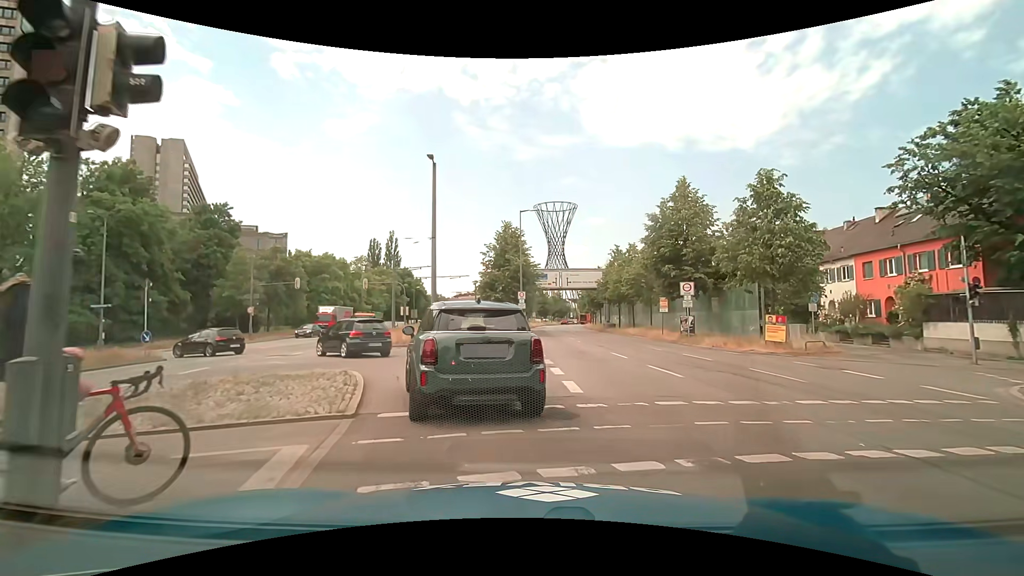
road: primary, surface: asphalt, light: Day
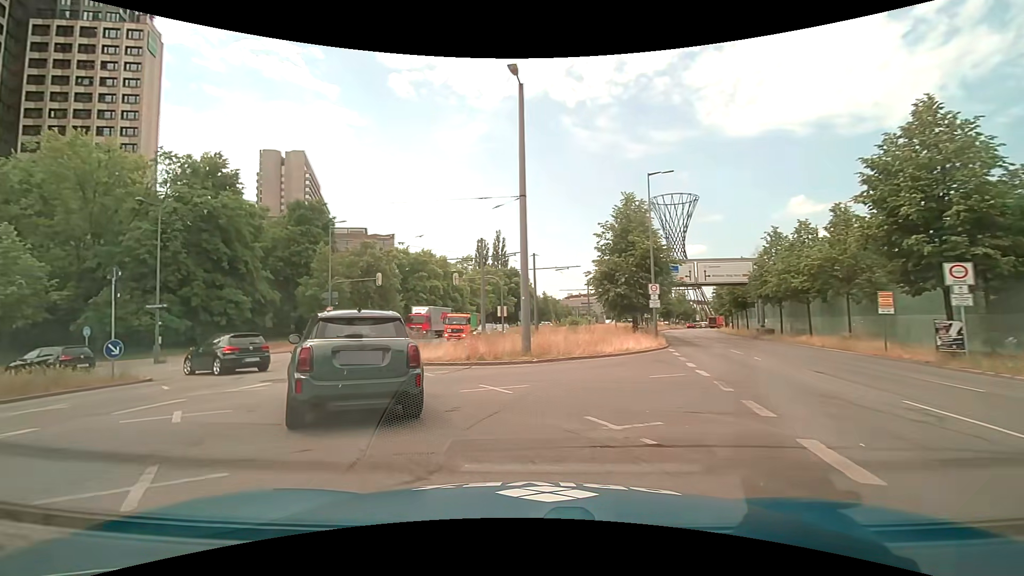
(-0.6, +10.4) m; -10°
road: secondary_link
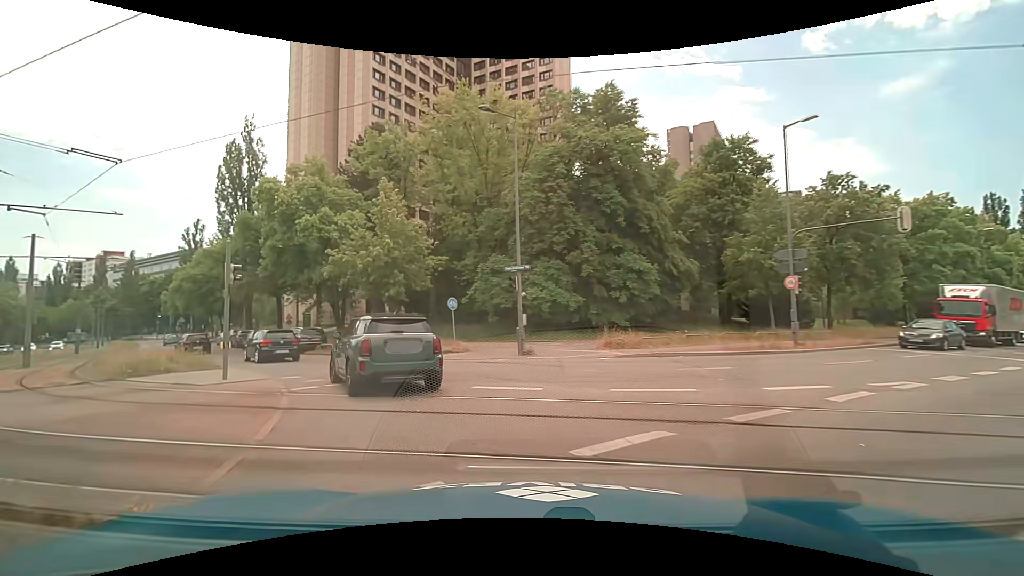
(-7.9, +17.3) m; -44°
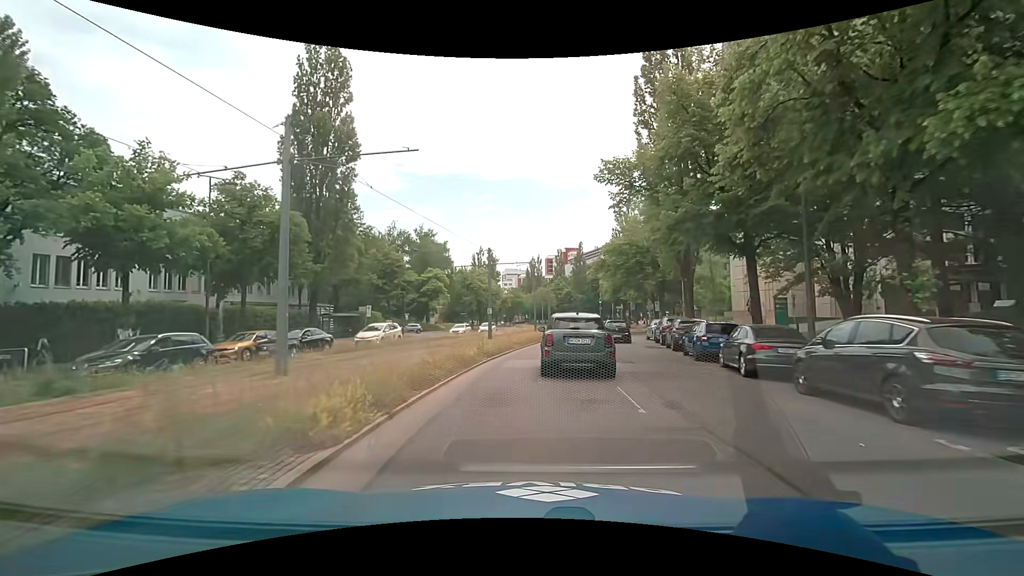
(-12.2, +22.0) m; -49°
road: secondary
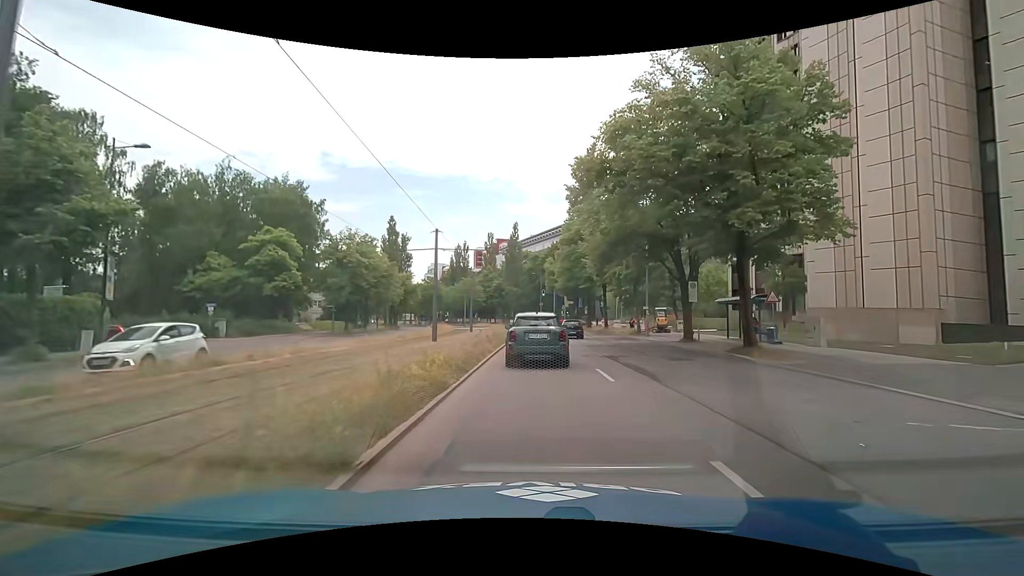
(+2.1, +32.9) m; +9°
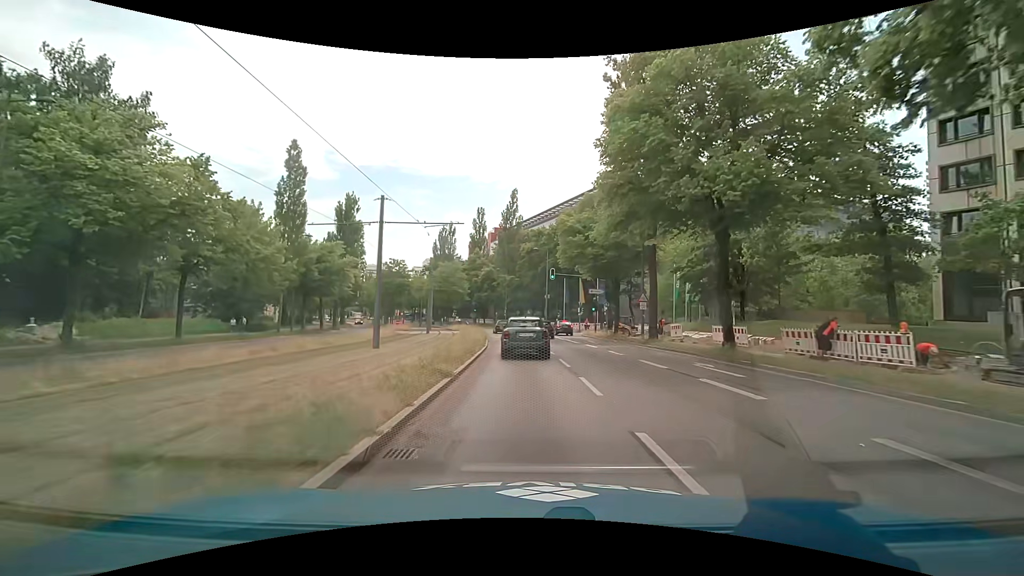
(+0.1, +34.8) m; 0°
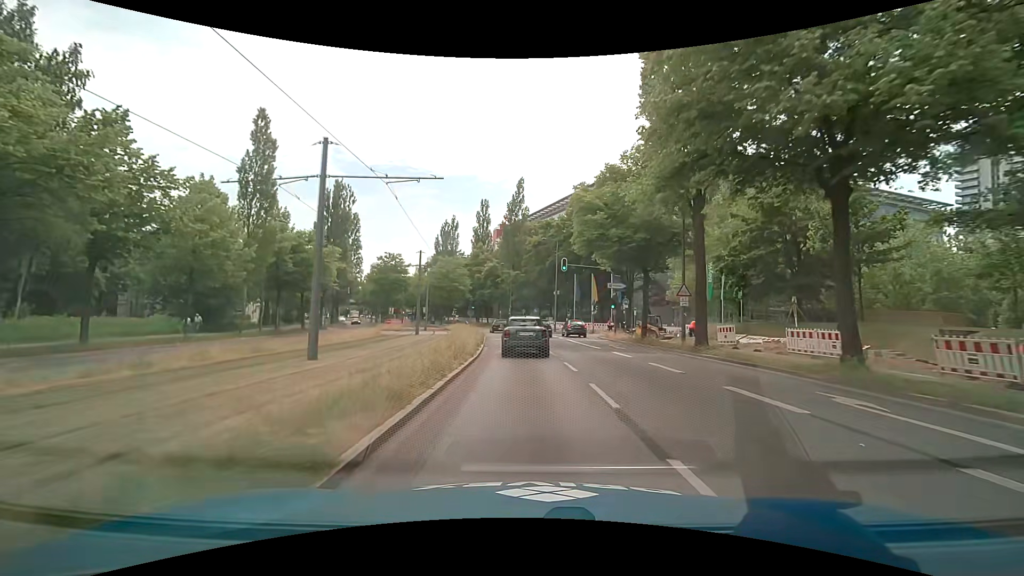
(-0.1, +7.4) m; -1°
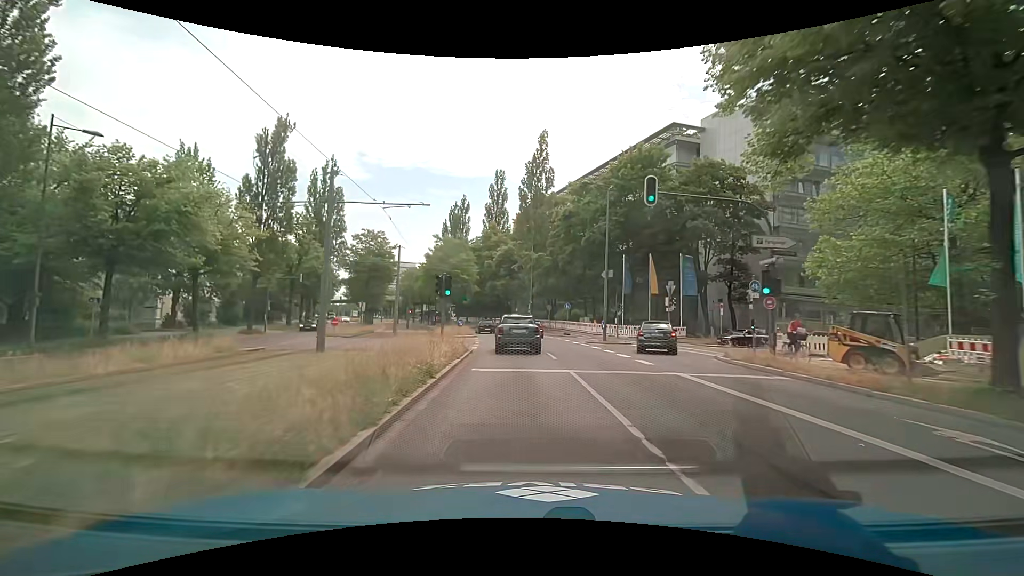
(-0.4, +22.8) m; -3°
(0, +10) (0, +20) (-1, +30) (-2, +40) (-4, +50) (-6, +60) (-8, +69) (-11, +79) (-14, +88) (-17, +98) m
